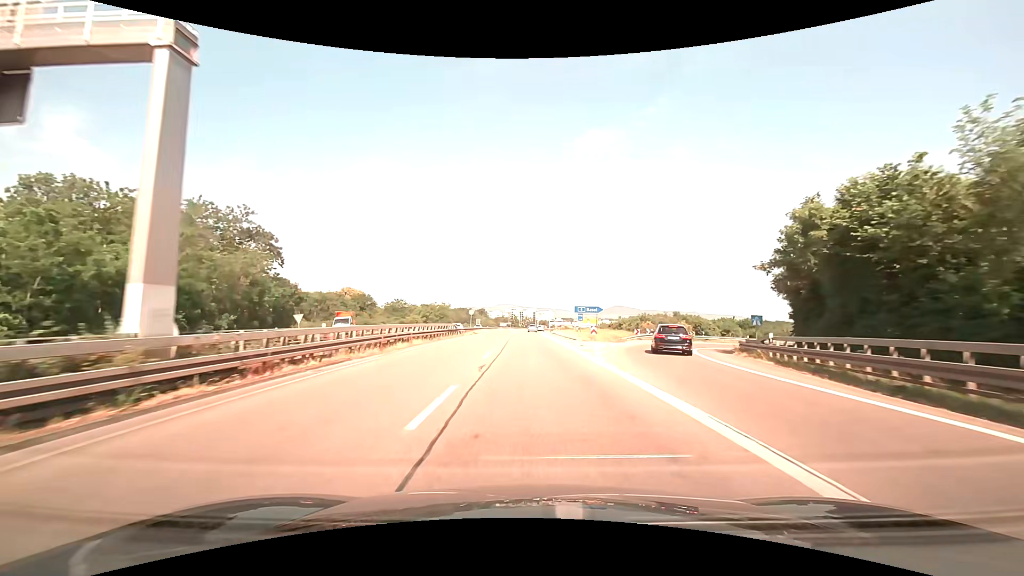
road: trunk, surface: asphalt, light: Day
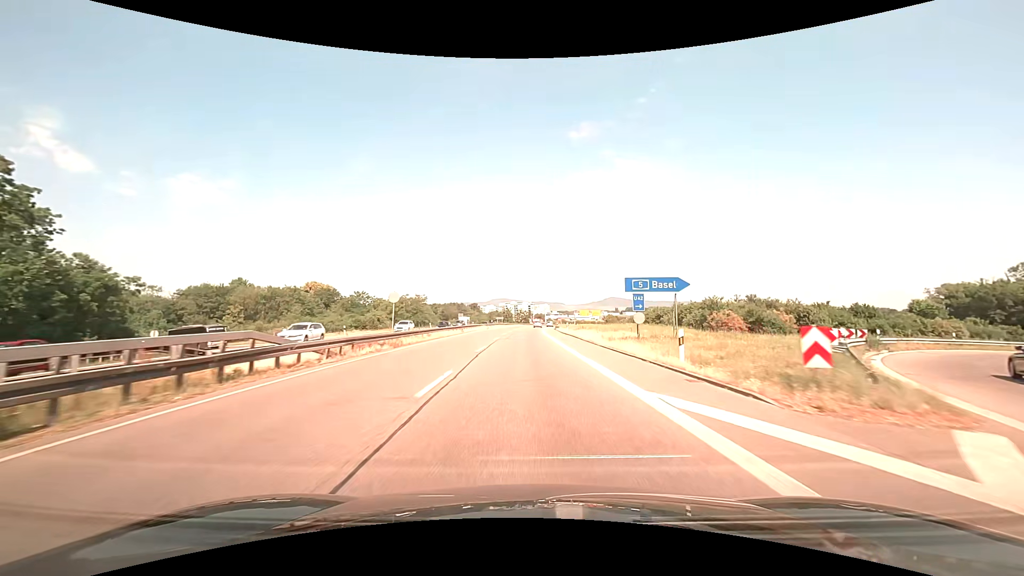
(+0.1, +32.8) m; +1°
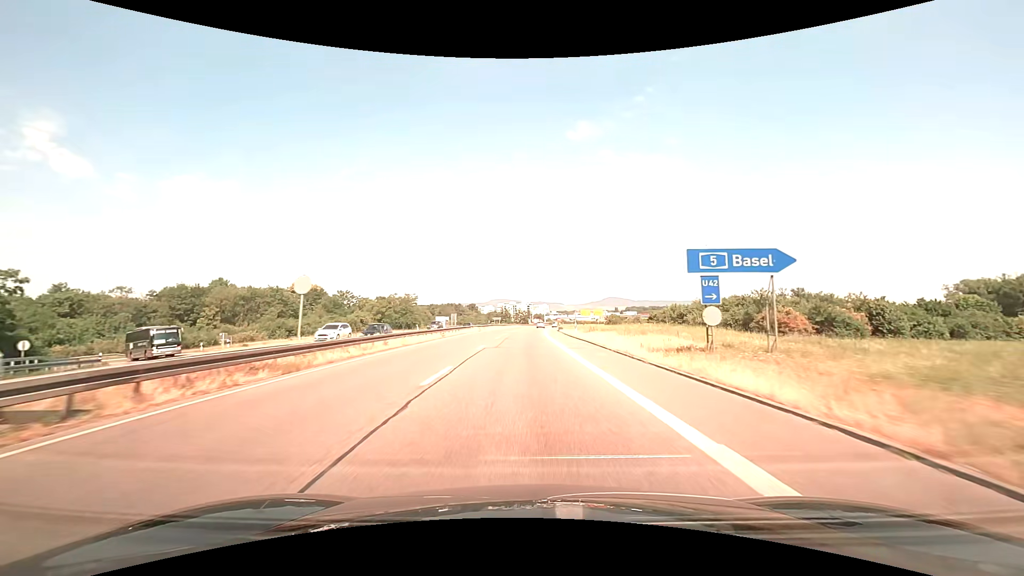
(0.0, +10.6) m; 0°
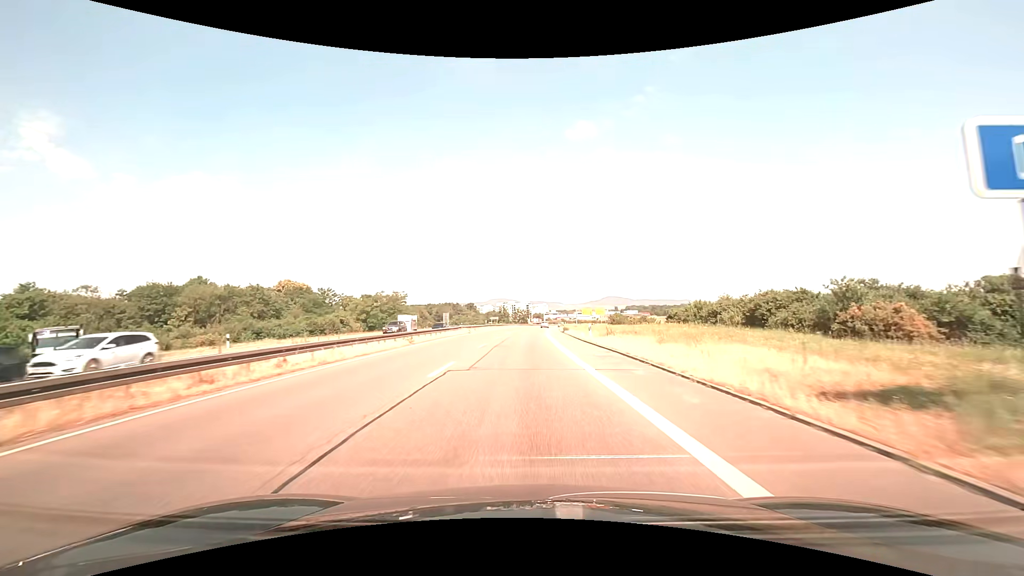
(0.0, +10.4) m; 0°
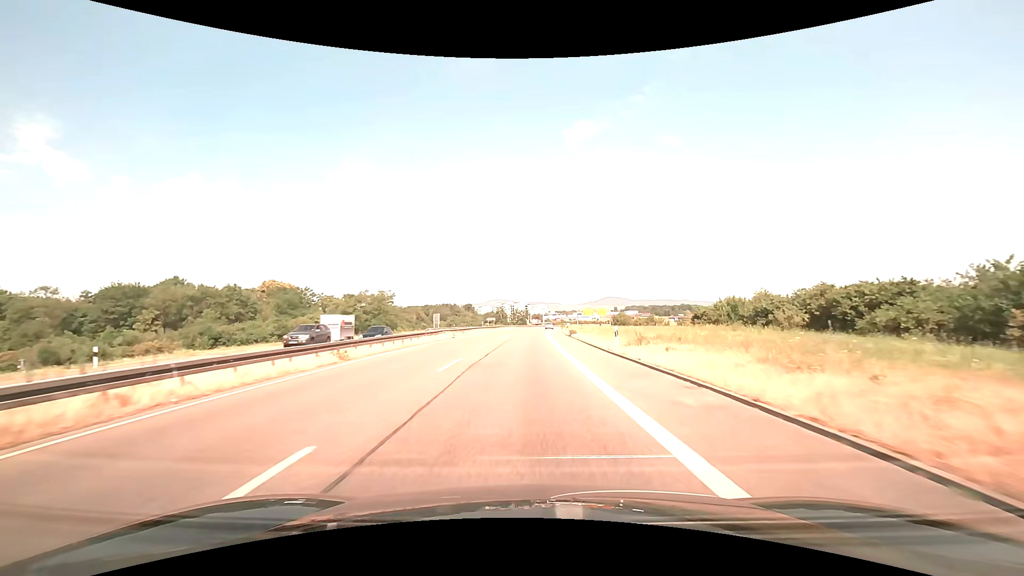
(0.0, +10.3) m; 0°
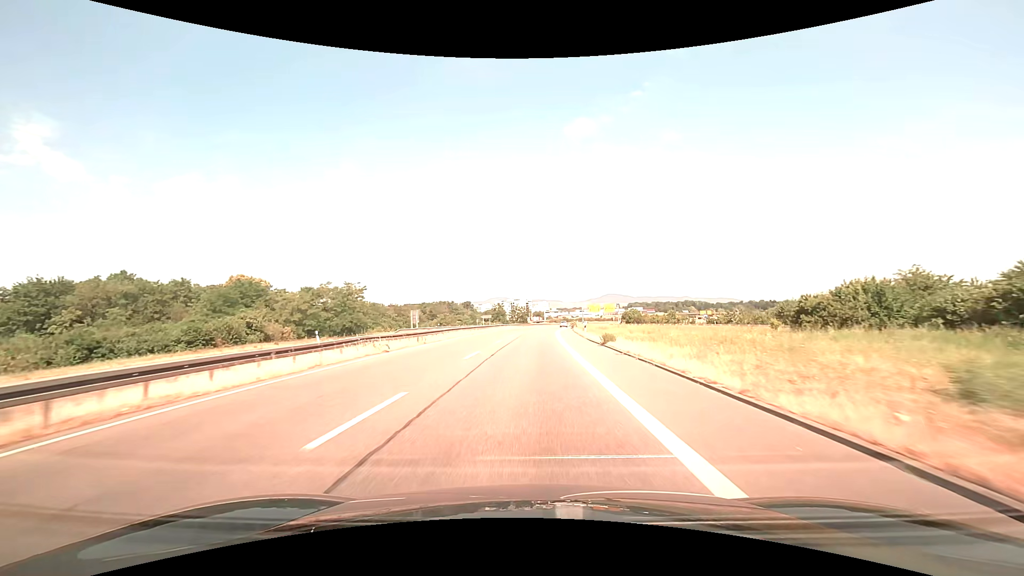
(0.0, +20.1) m; 0°
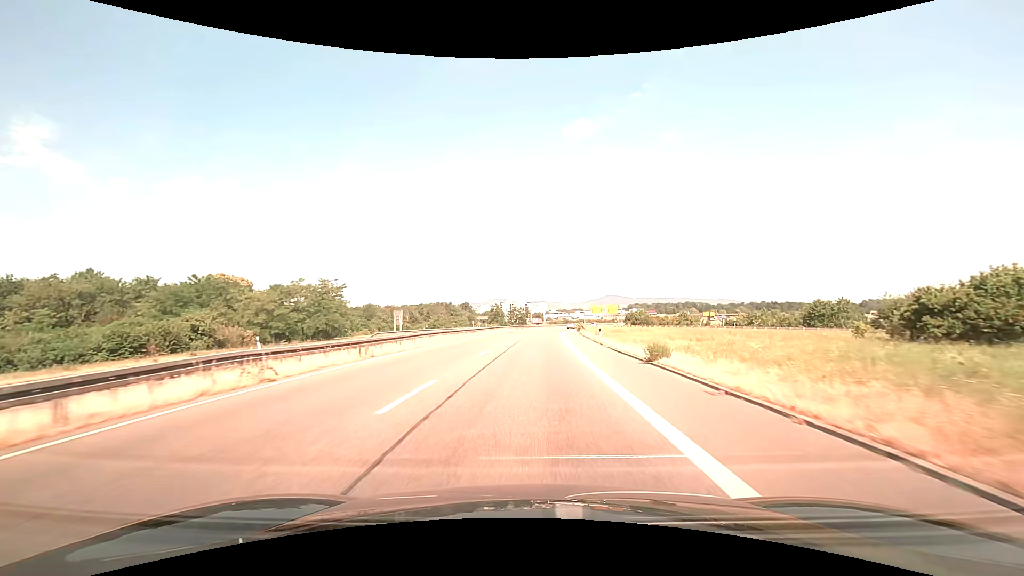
(0.0, +10.0) m; 0°
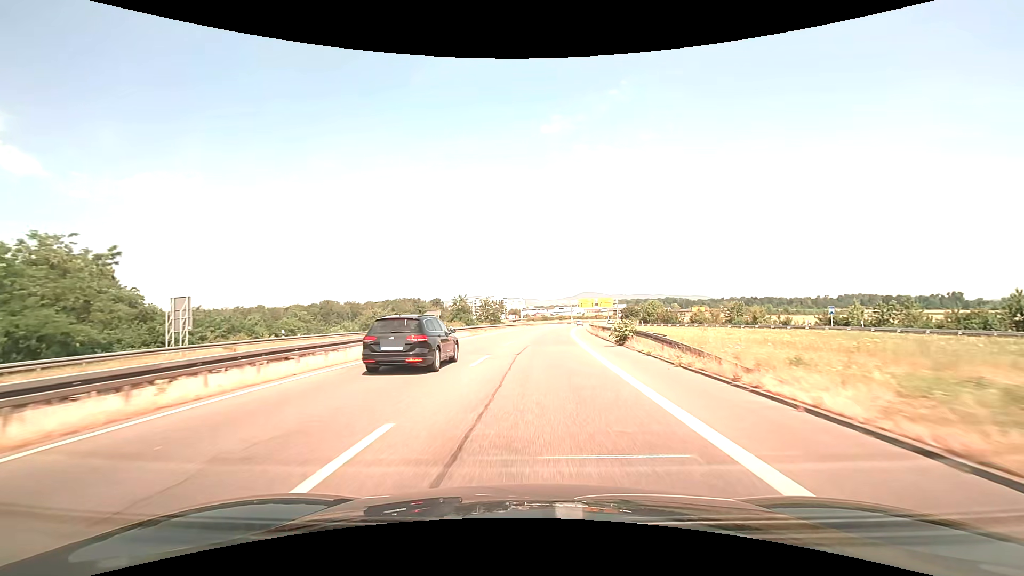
(+0.8, +41.1) m; +3°
(0, +10) (0, +20) (+1, +30) (+2, +40) (+2, +50) (+3, +60) (+4, +70) (+5, +80) (+6, +90) (+8, +100) m
